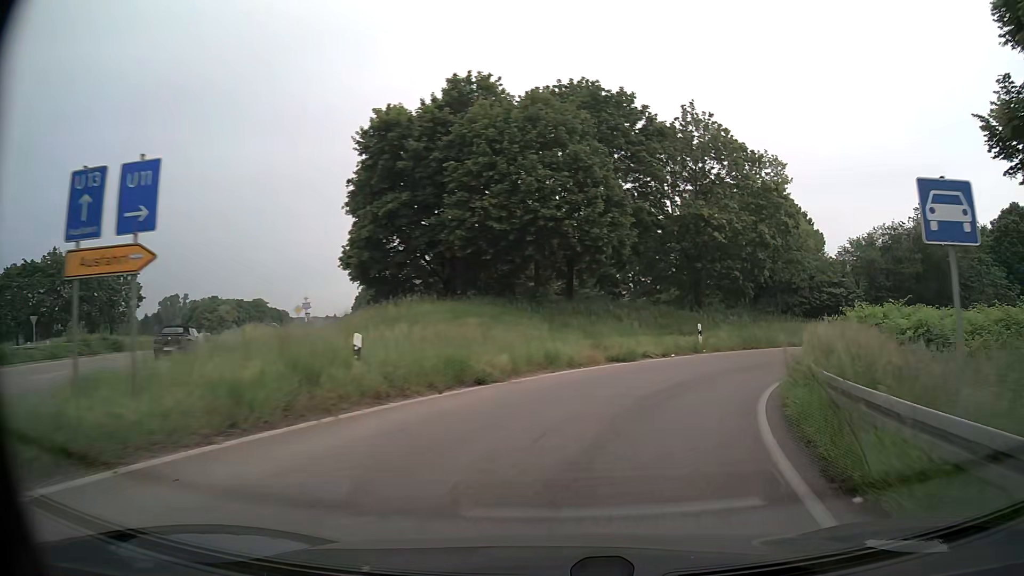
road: trunk_link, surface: asphalt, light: Day
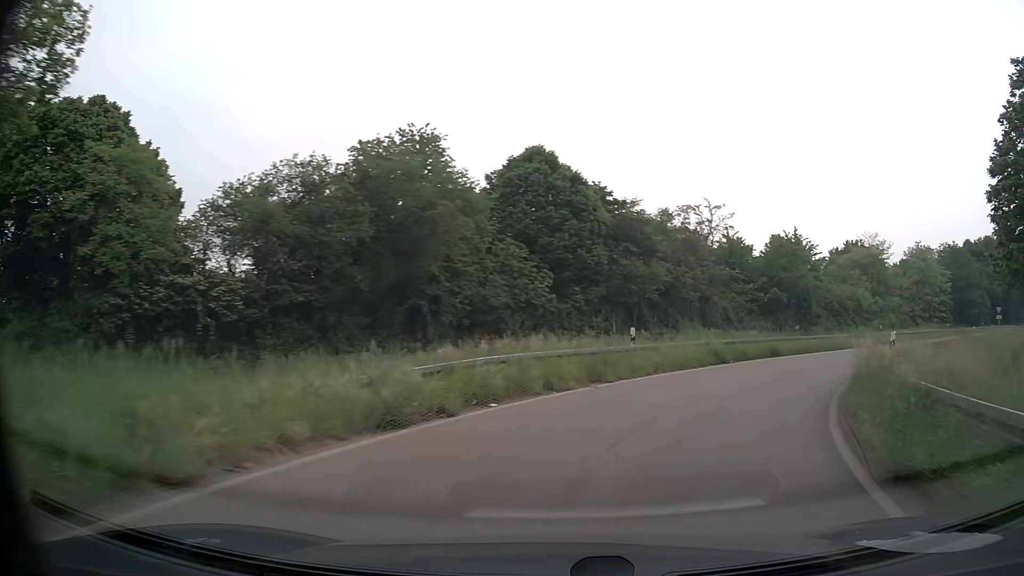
(+13.1, +27.8) m; +52°
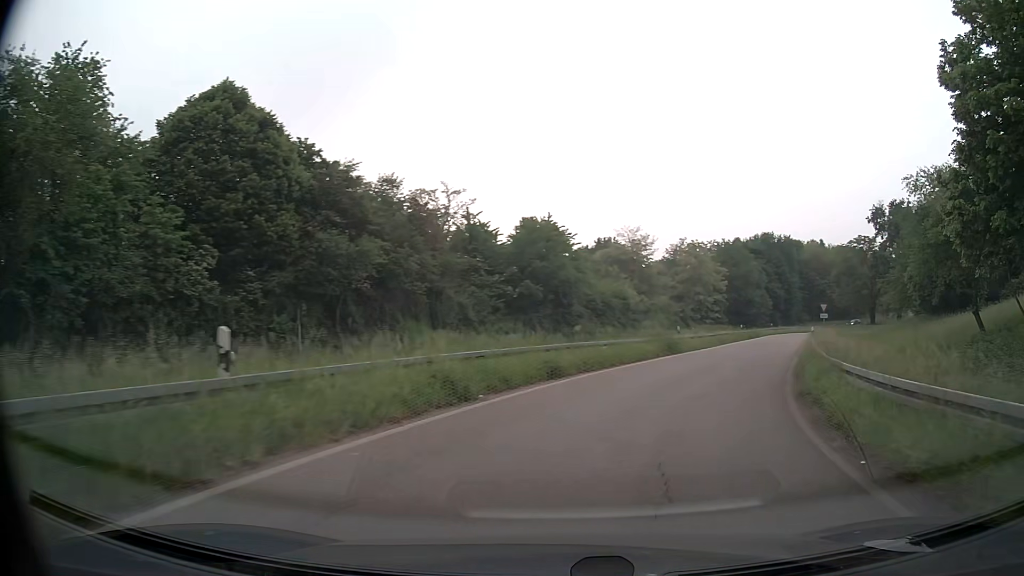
(+2.5, +12.5) m; +23°
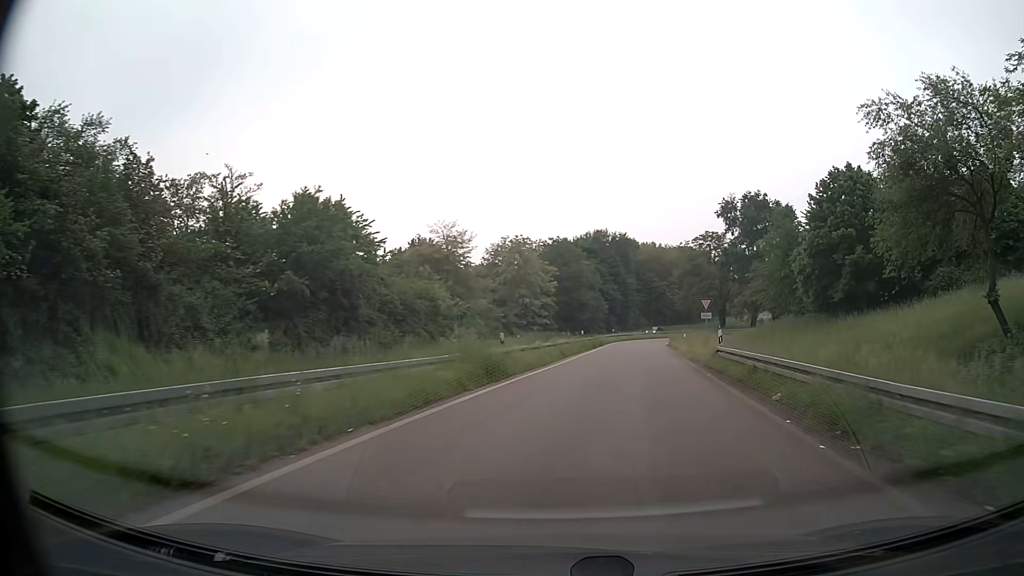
(+2.2, +14.1) m; +16°
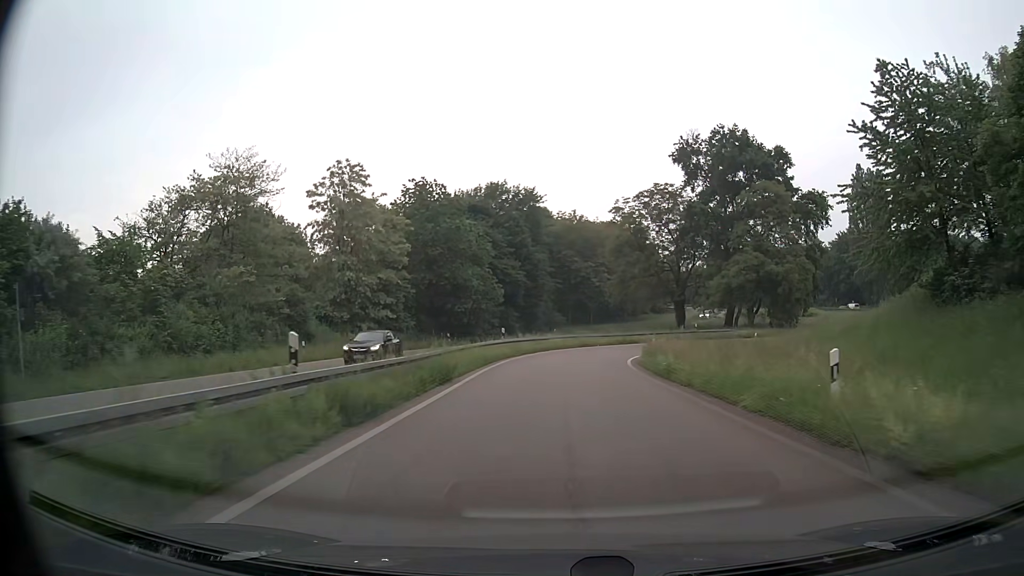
(+4.2, +41.9) m; +7°
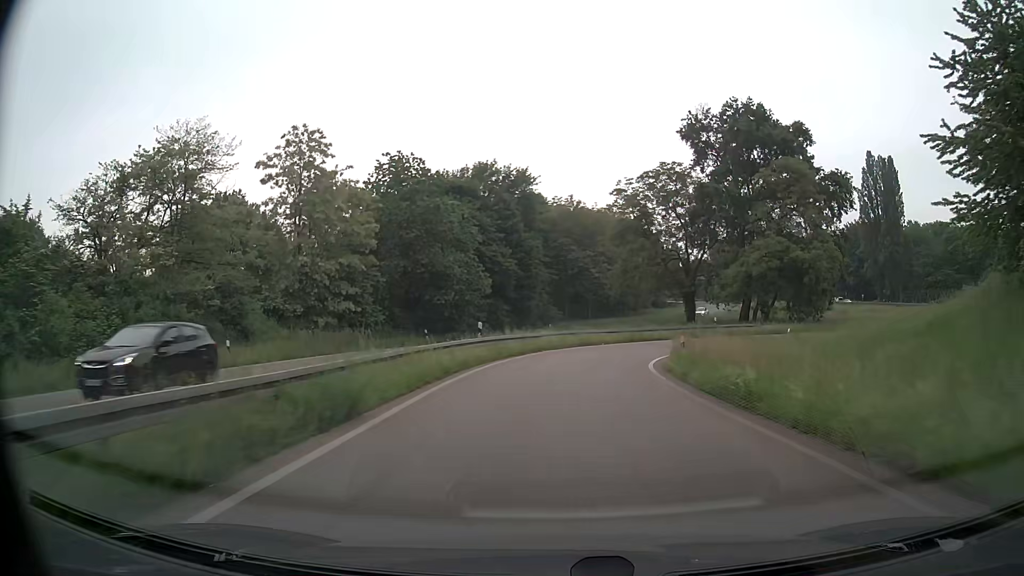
(0.0, +8.5) m; 0°
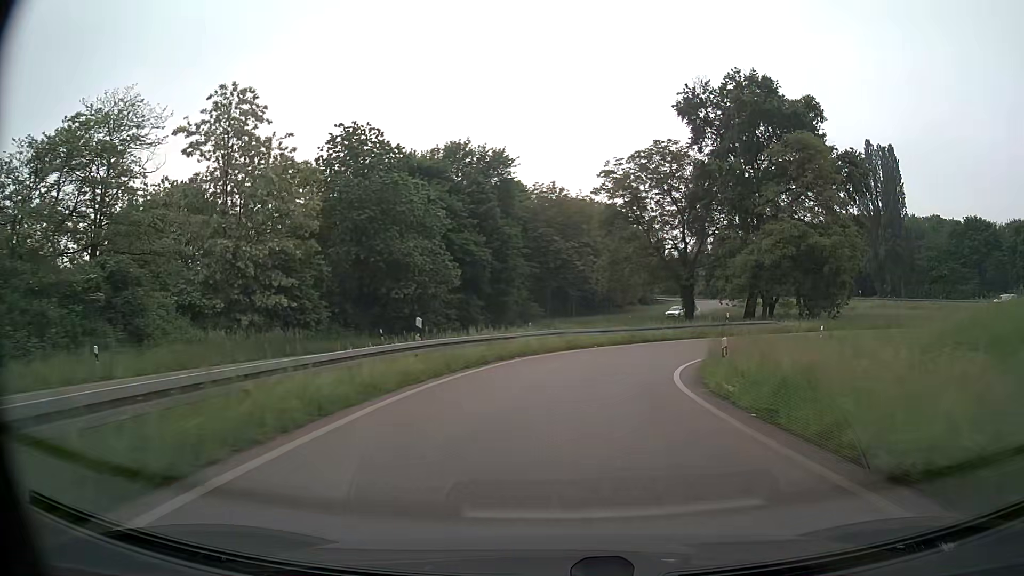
(+0.1, +8.3) m; +2°
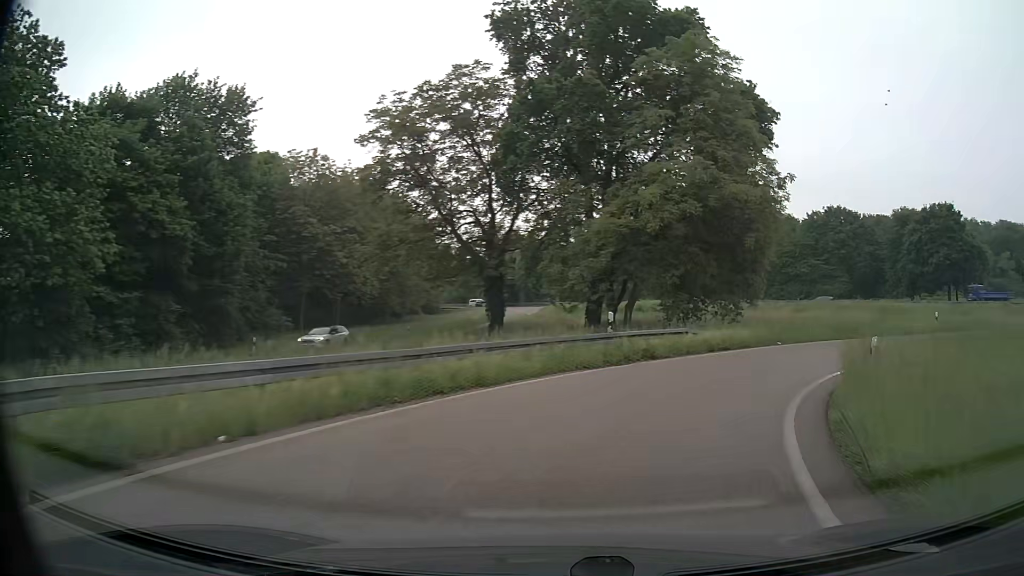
(+2.6, +22.0) m; +18°
(+2, +10) (+6, +19) (+14, +25) (+23, +29) (+33, +29) (+42, +25) (+50, +19) (+56, +10) (+60, +2) (+65, -7) m
